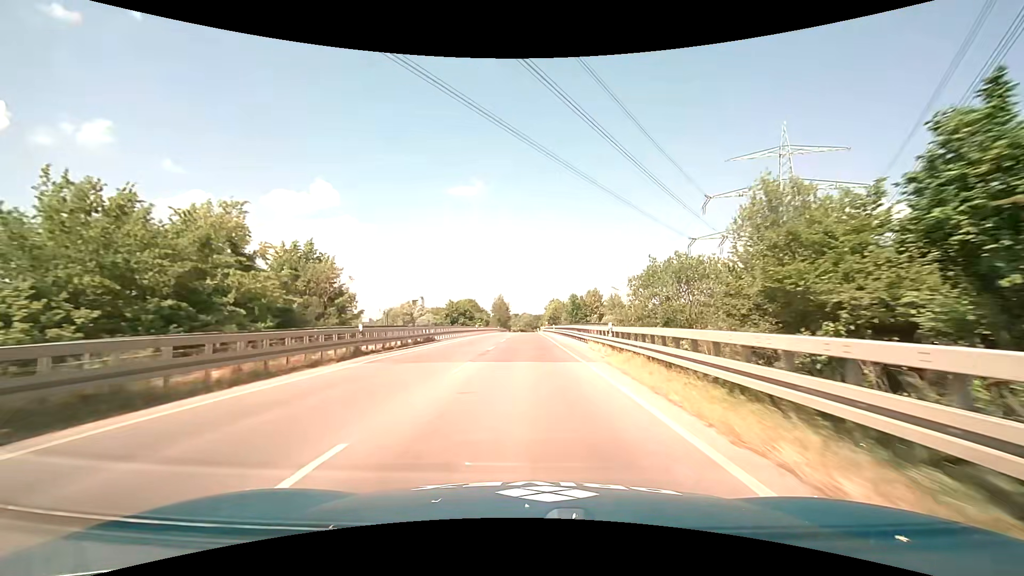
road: primary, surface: asphalt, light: Day
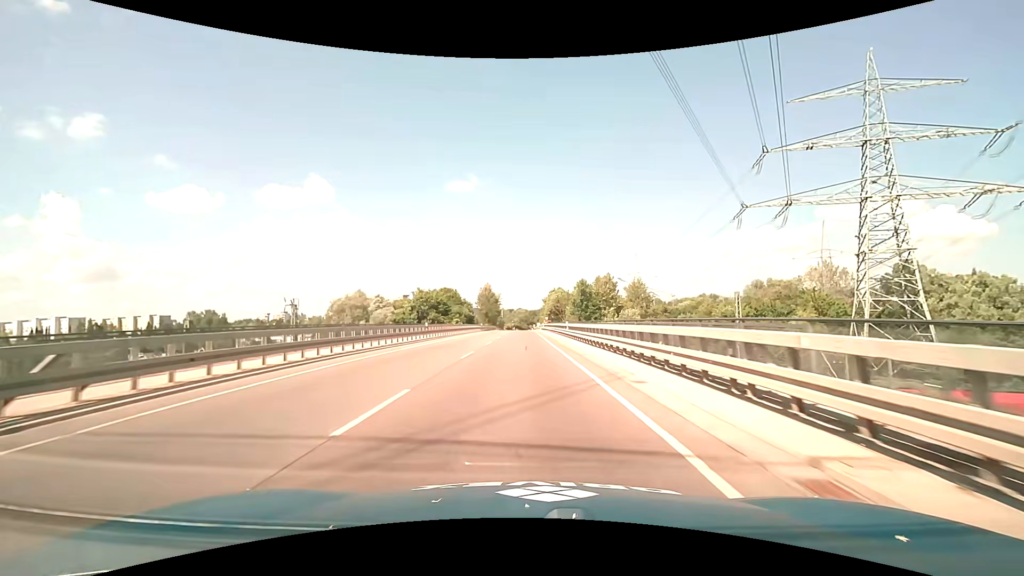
(0.0, +32.1) m; 0°
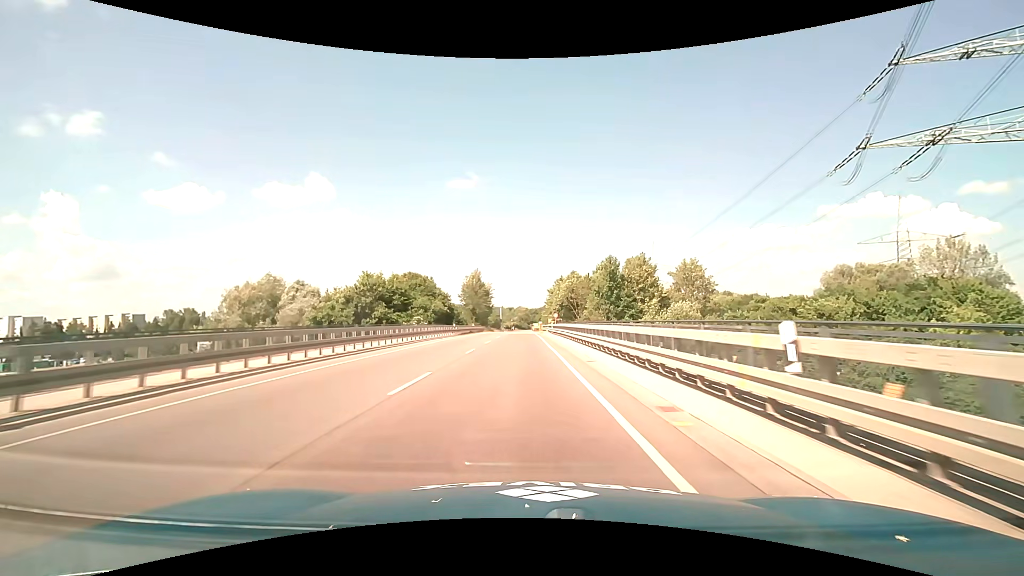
(0.0, +32.6) m; 0°
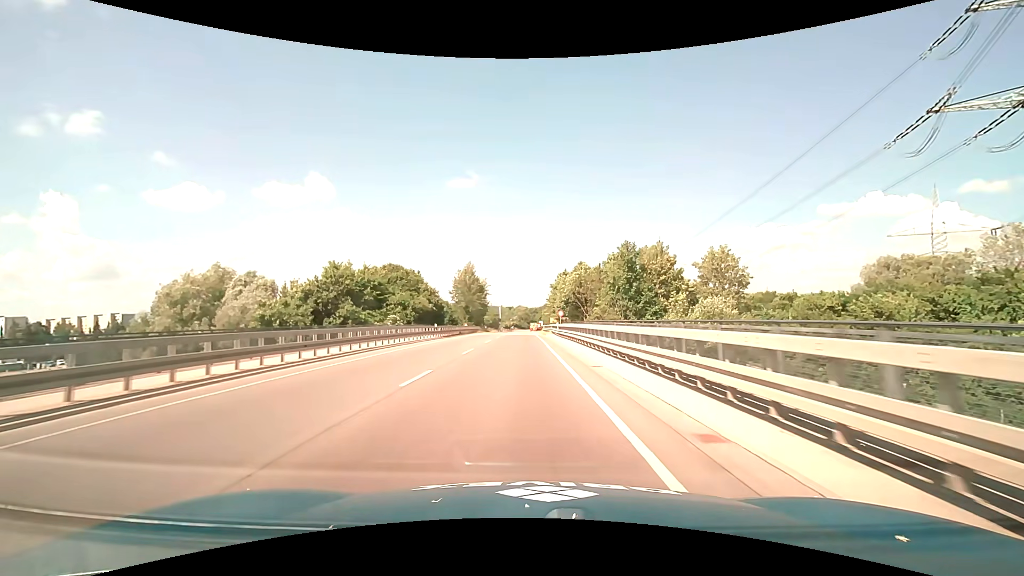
(0.0, +11.0) m; 0°
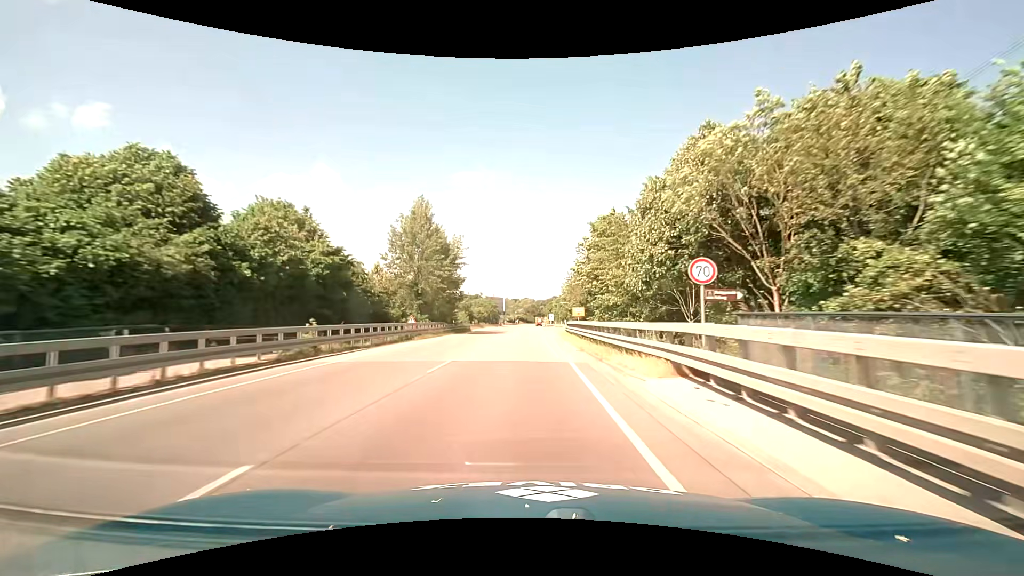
(-0.3, +44.6) m; -1°
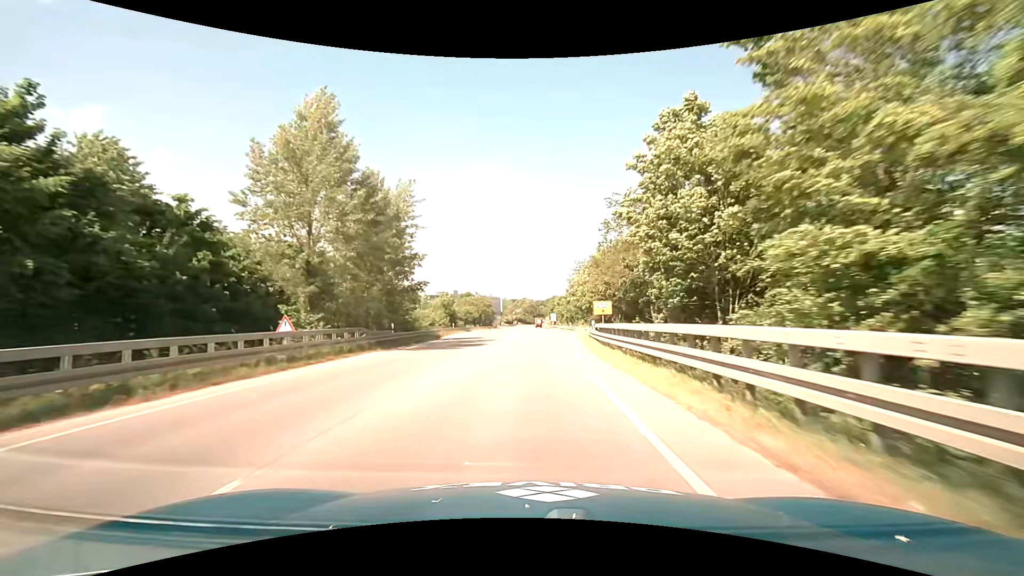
(+0.1, +22.6) m; 0°
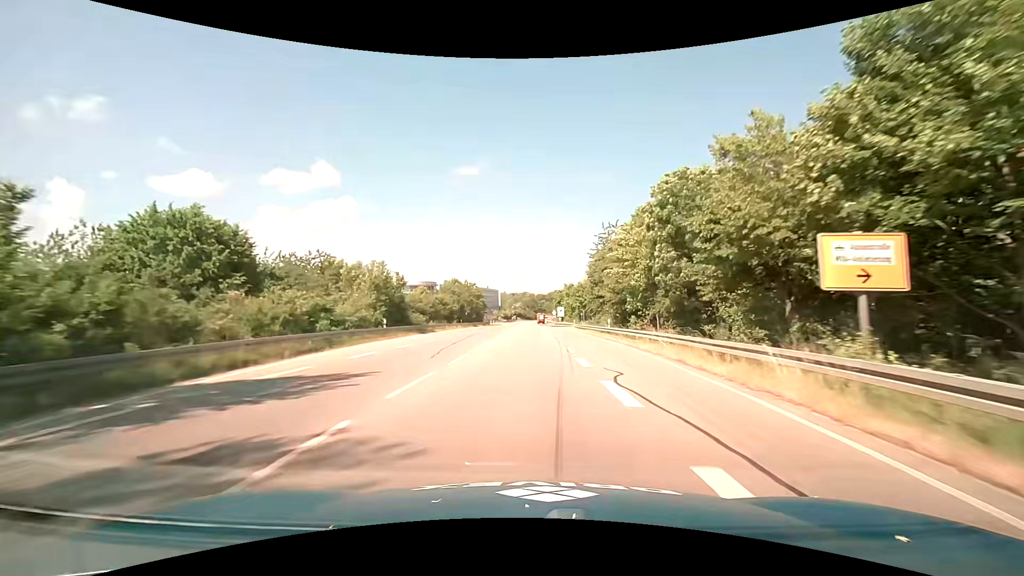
(+0.2, +33.5) m; 0°
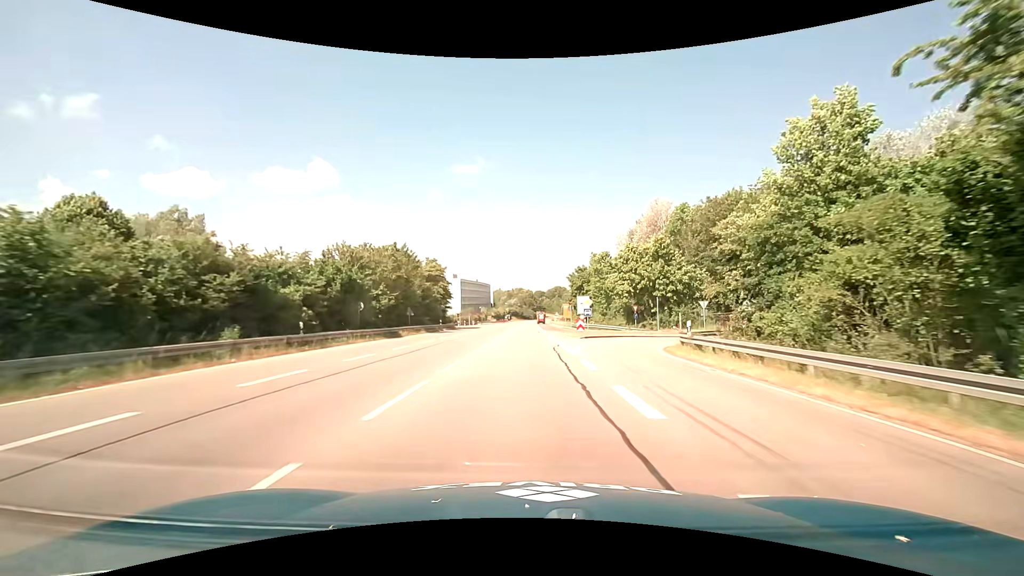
(+0.2, +54.6) m; 0°
(0, +10) (0, +20) (0, +30) (0, +40) (0, +50) (0, +60) (0, +70) (0, +80) (0, +90) (+1, +100) m
